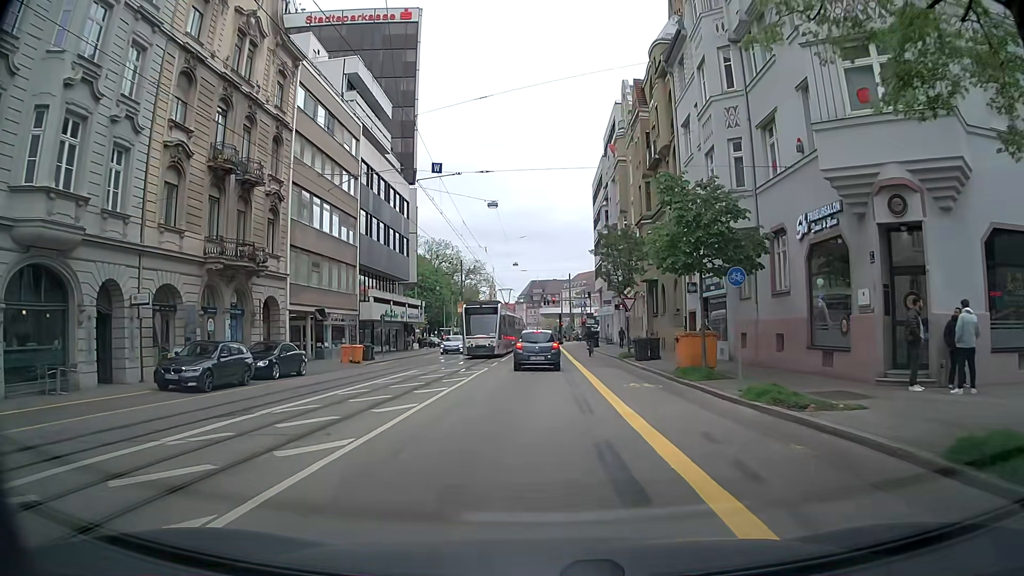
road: tertiary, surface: asphalt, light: Day
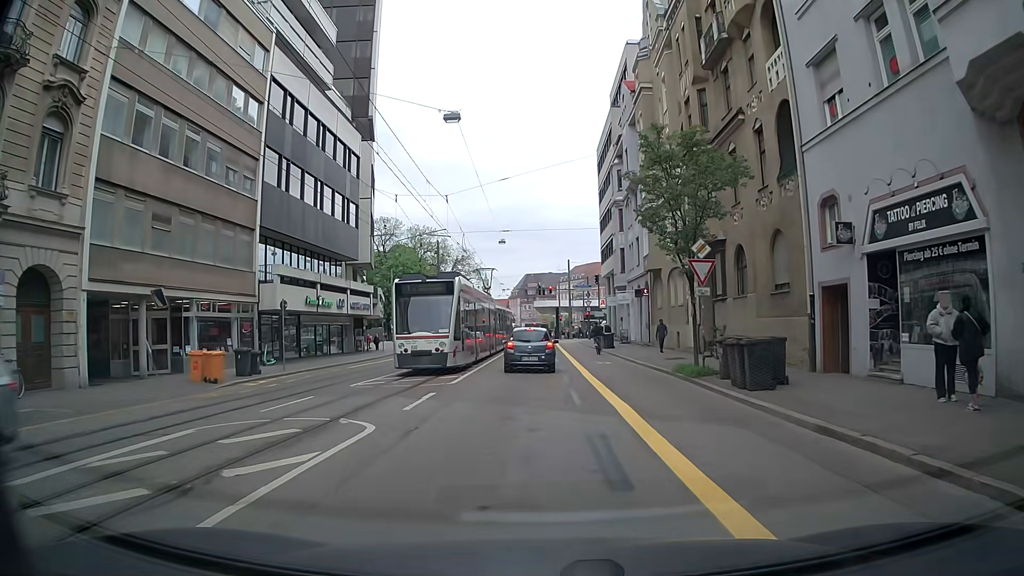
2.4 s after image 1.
(+0.1, +17.4) m; +1°
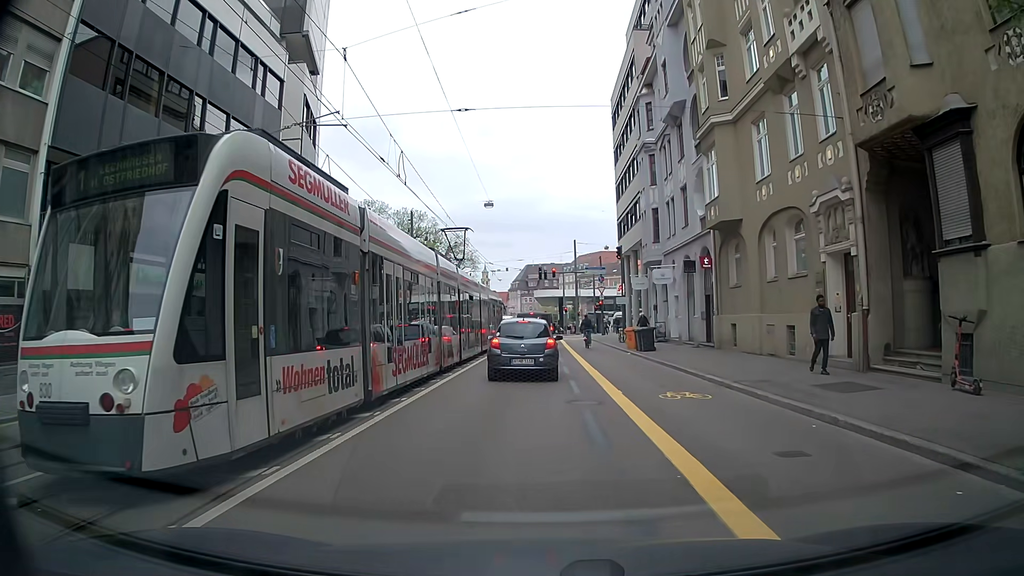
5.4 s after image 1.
(0.0, +16.4) m; -1°
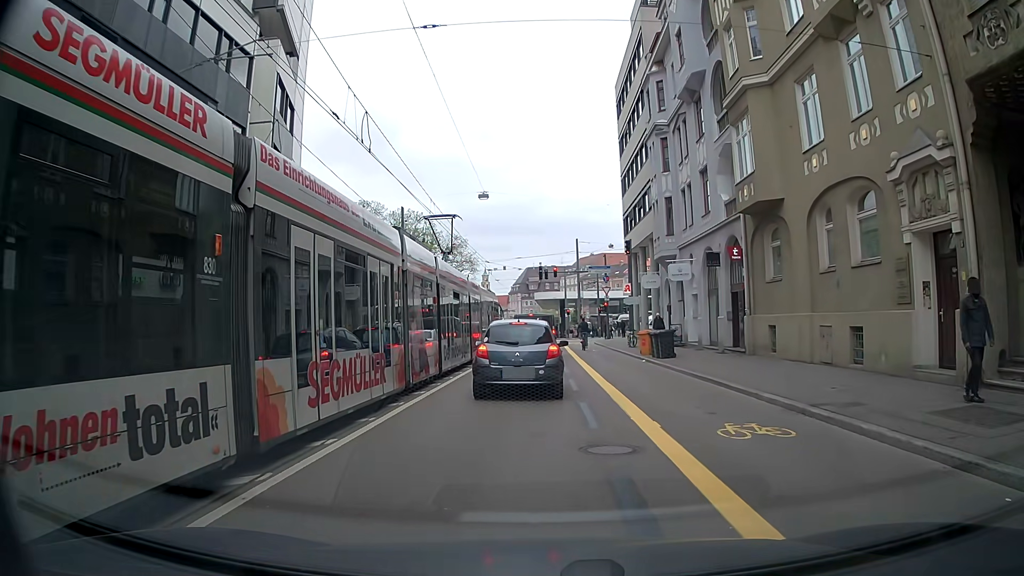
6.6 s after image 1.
(+0.1, +4.3) m; 0°
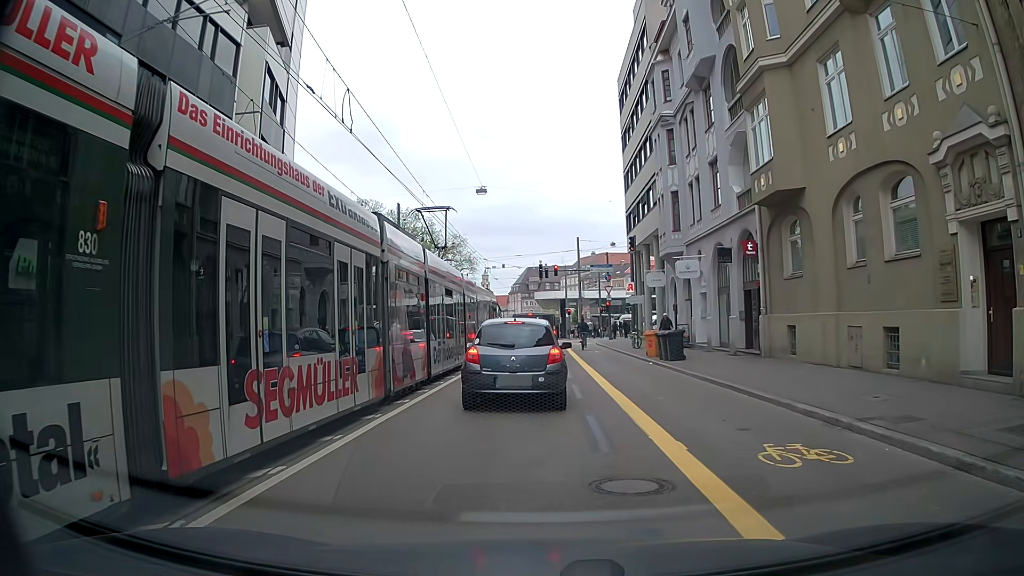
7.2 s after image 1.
(0.0, +1.7) m; +1°
